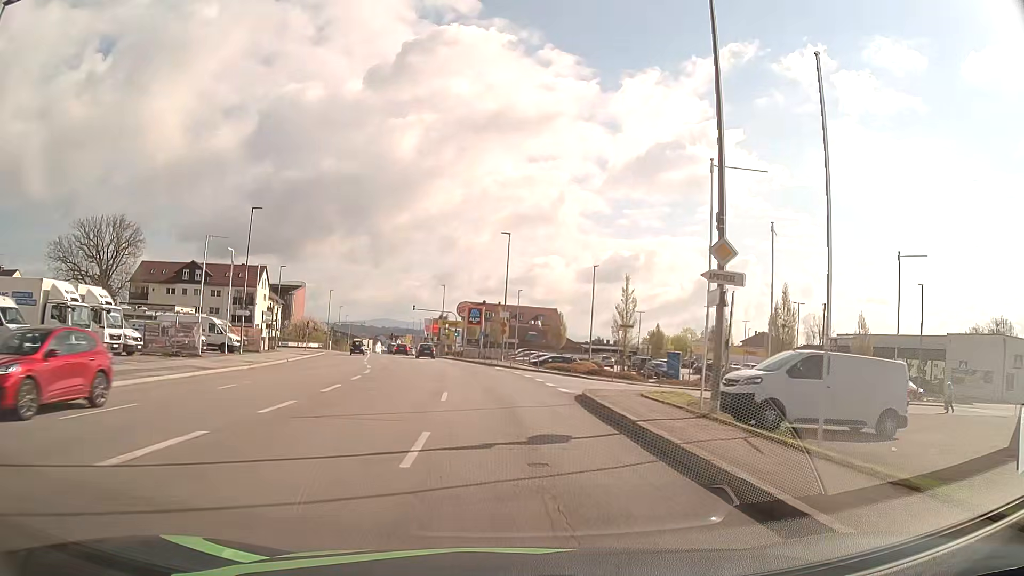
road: tertiary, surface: asphalt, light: Day
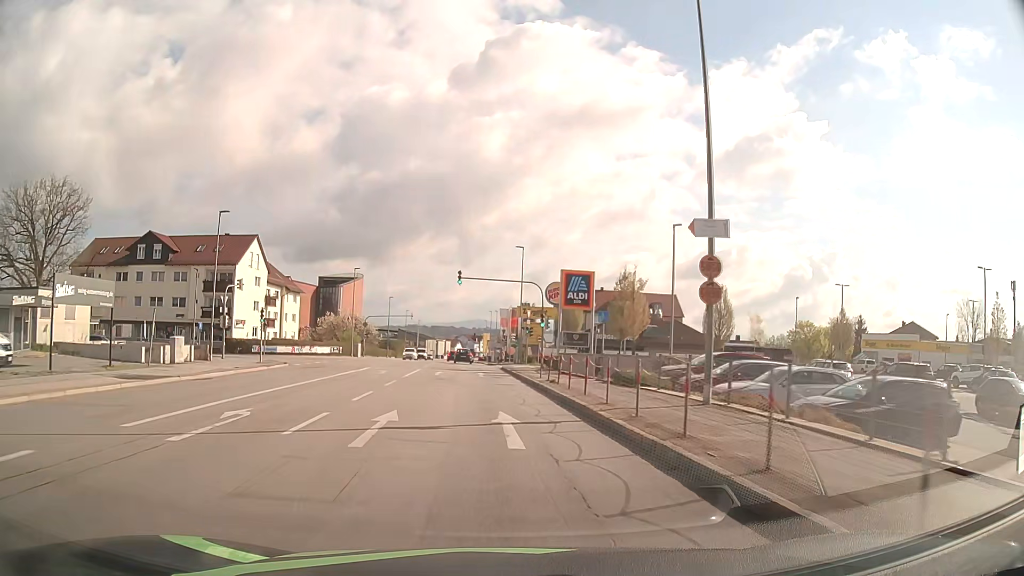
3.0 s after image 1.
(-2.4, +38.8) m; -8°
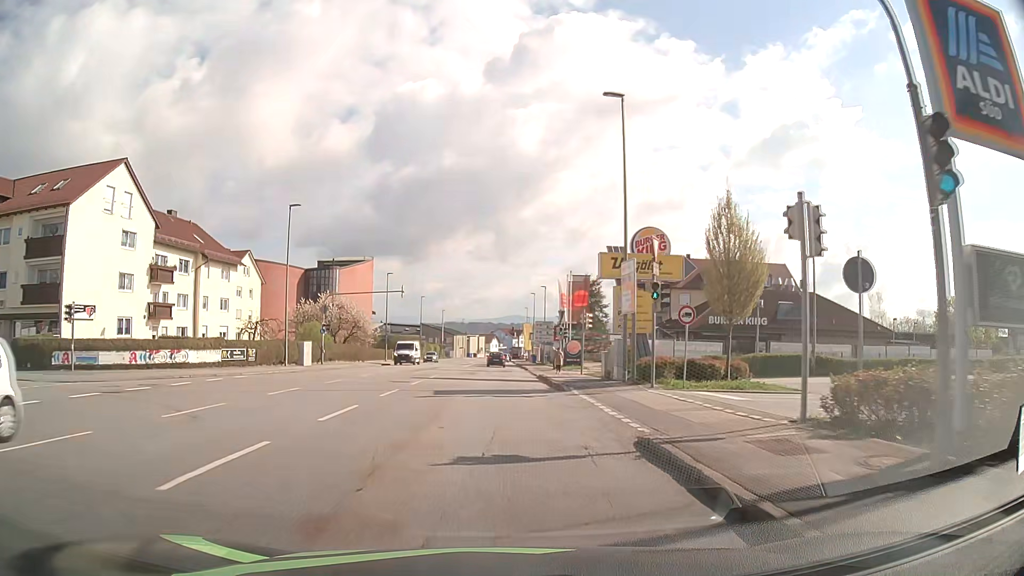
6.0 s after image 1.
(-1.5, +36.2) m; -3°
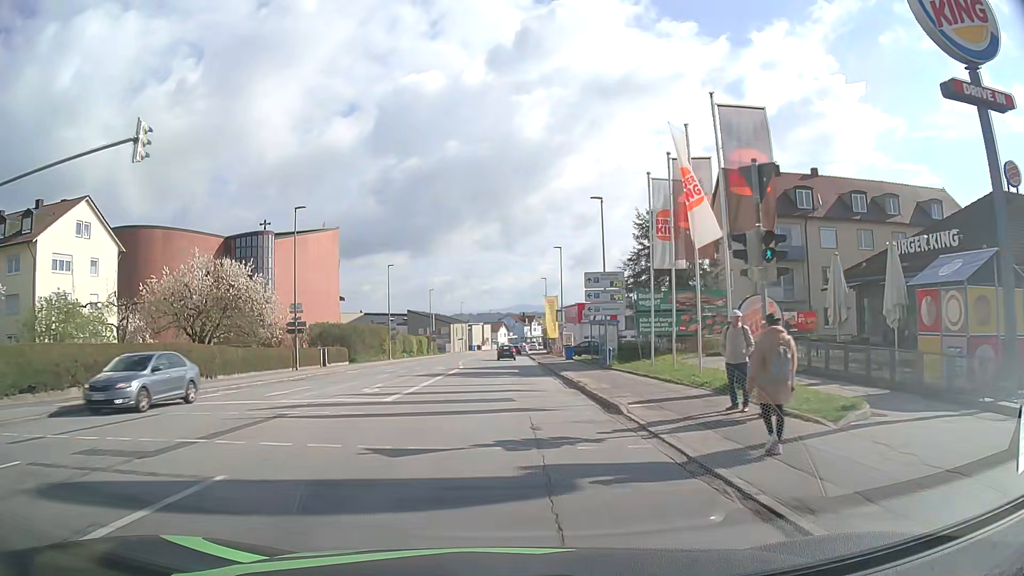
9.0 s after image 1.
(-0.4, +37.9) m; -1°
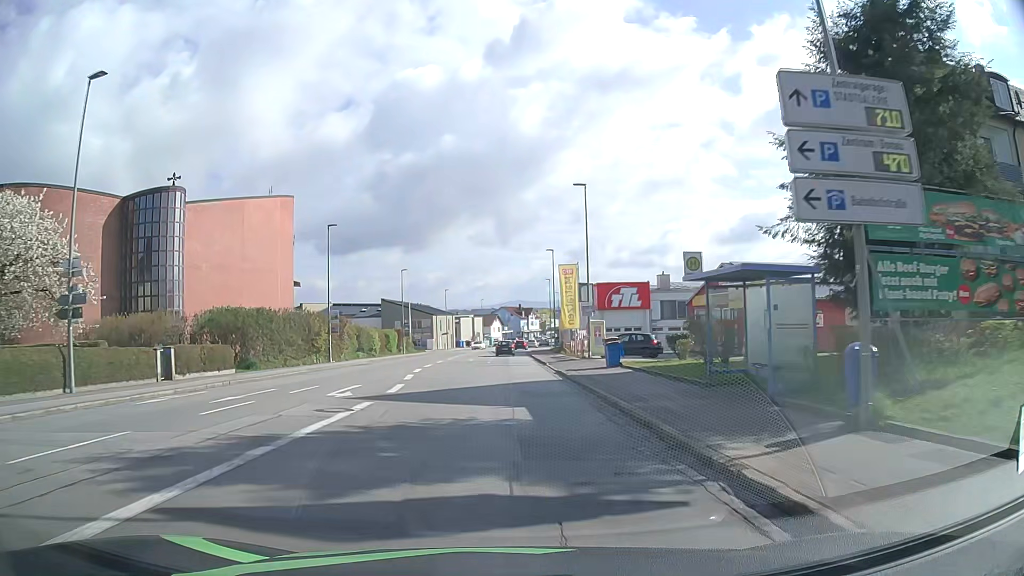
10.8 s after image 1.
(+0.1, +23.8) m; +1°
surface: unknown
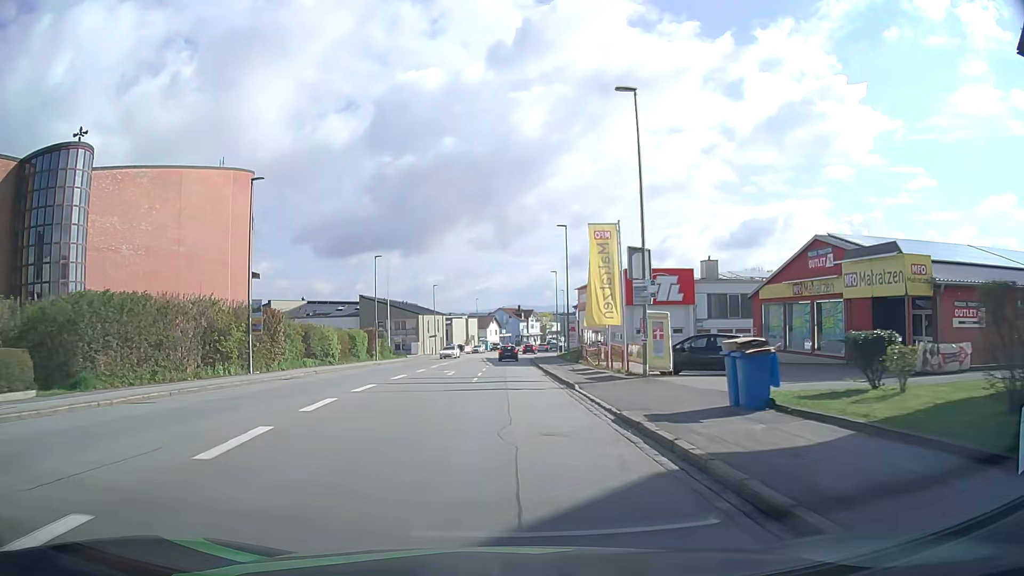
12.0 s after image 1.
(0.0, +16.3) m; 0°
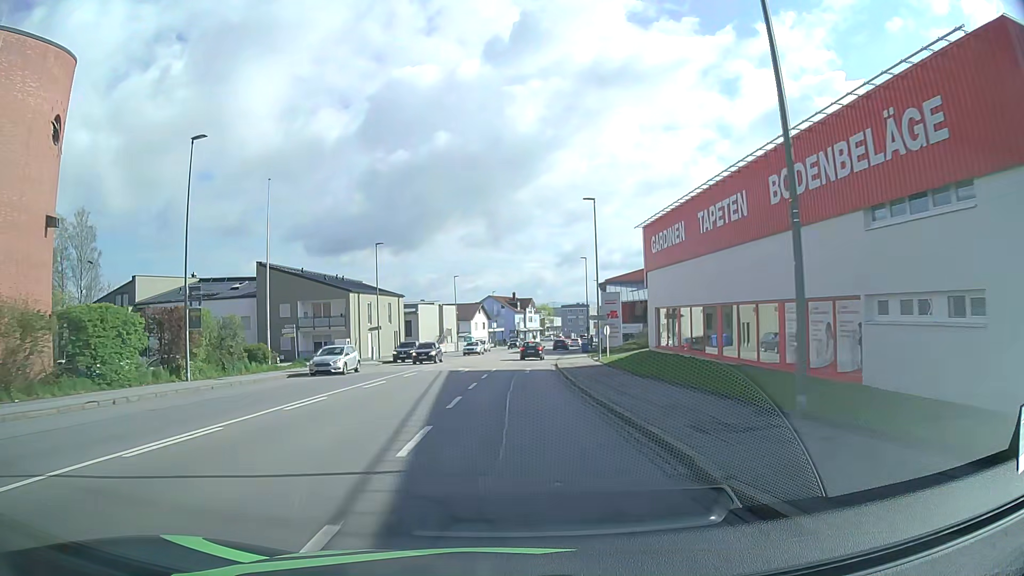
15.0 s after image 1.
(+0.1, +40.6) m; +1°
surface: asphalt
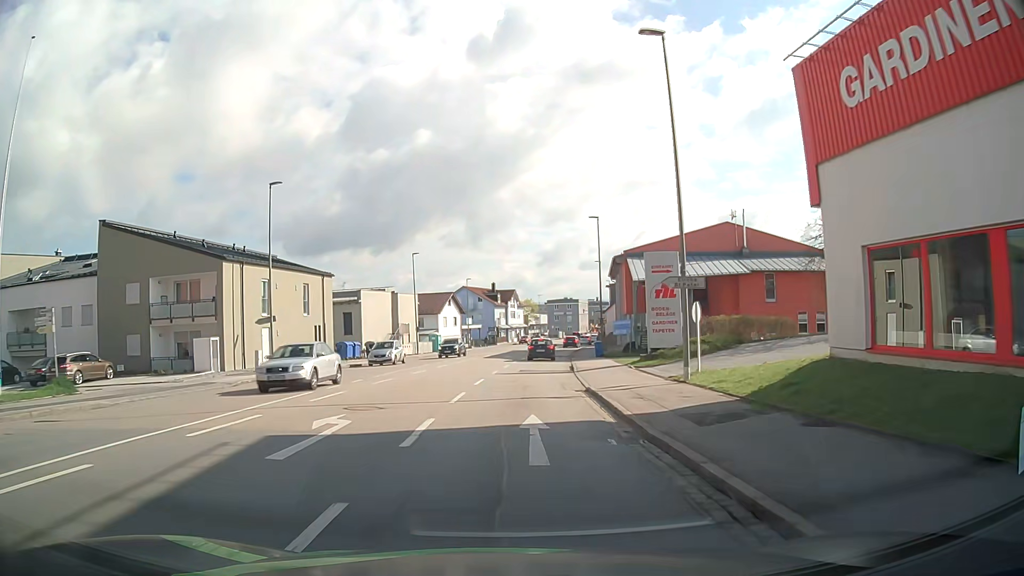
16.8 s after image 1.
(+0.2, +23.8) m; +1°
(0, +10) (0, +20) (+1, +30) (+2, +40) (+3, +50) (+4, +60) (+5, +70) (+7, +80) (+9, +89) (+11, +99) m
